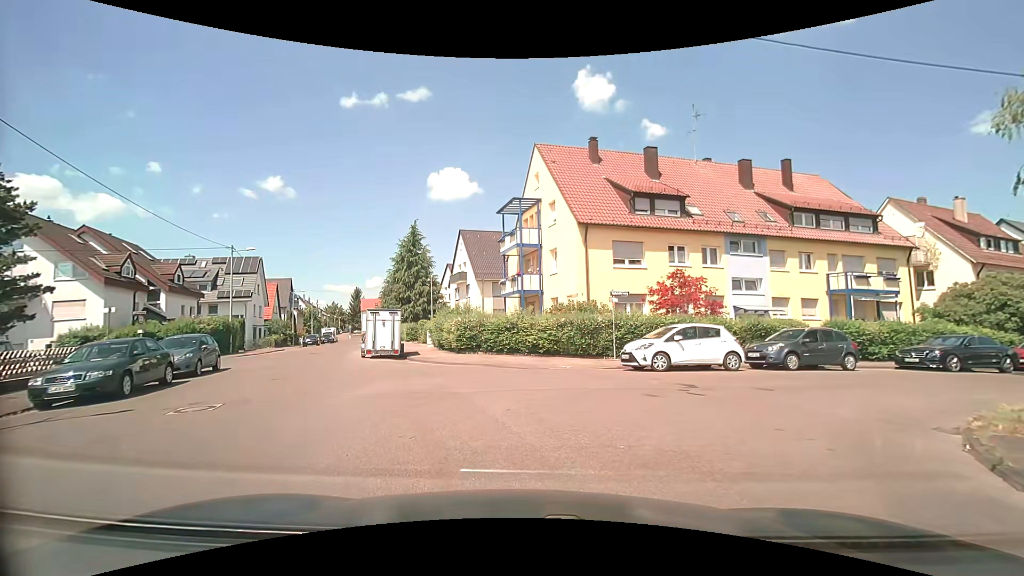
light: Day
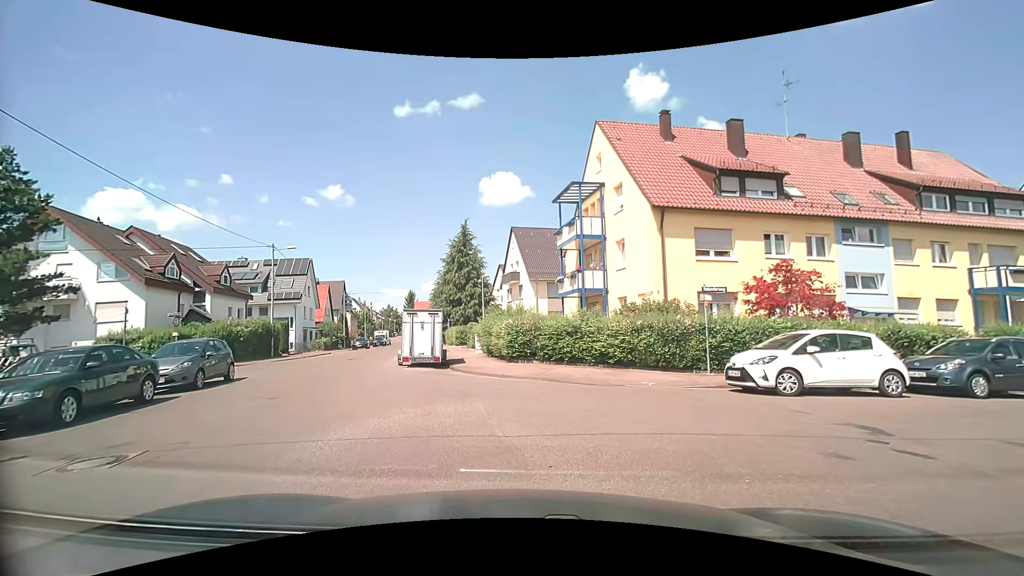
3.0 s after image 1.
(-0.2, +3.6) m; -6°
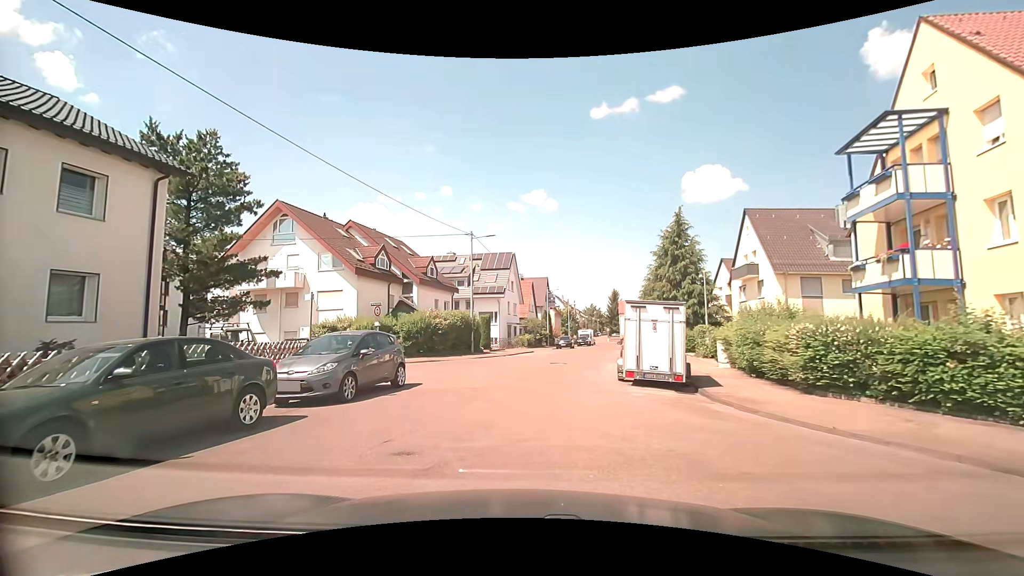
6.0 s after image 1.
(-1.5, +6.5) m; -24°
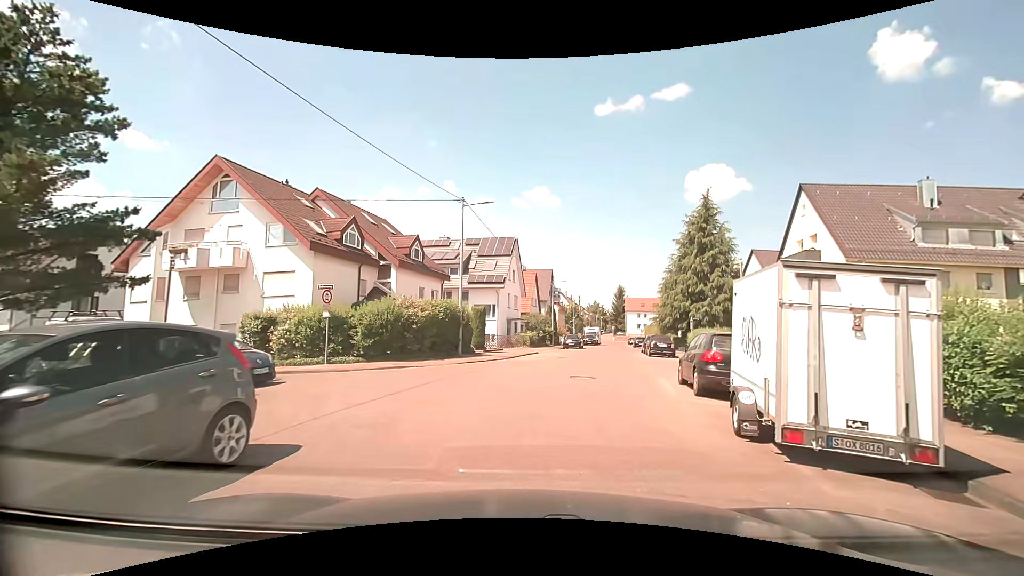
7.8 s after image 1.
(-0.3, +7.8) m; -1°
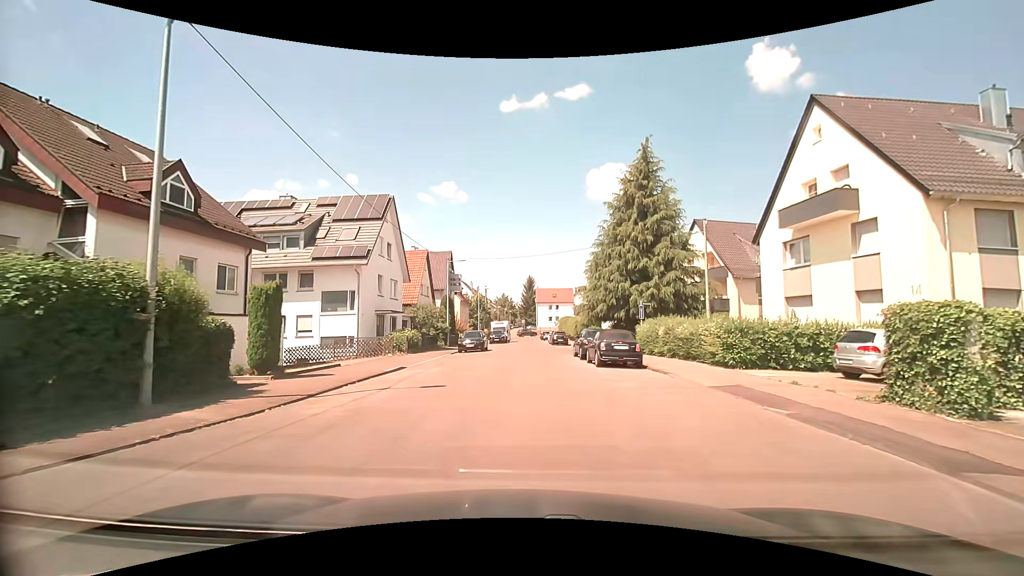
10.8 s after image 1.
(+1.9, +15.0) m; +10°
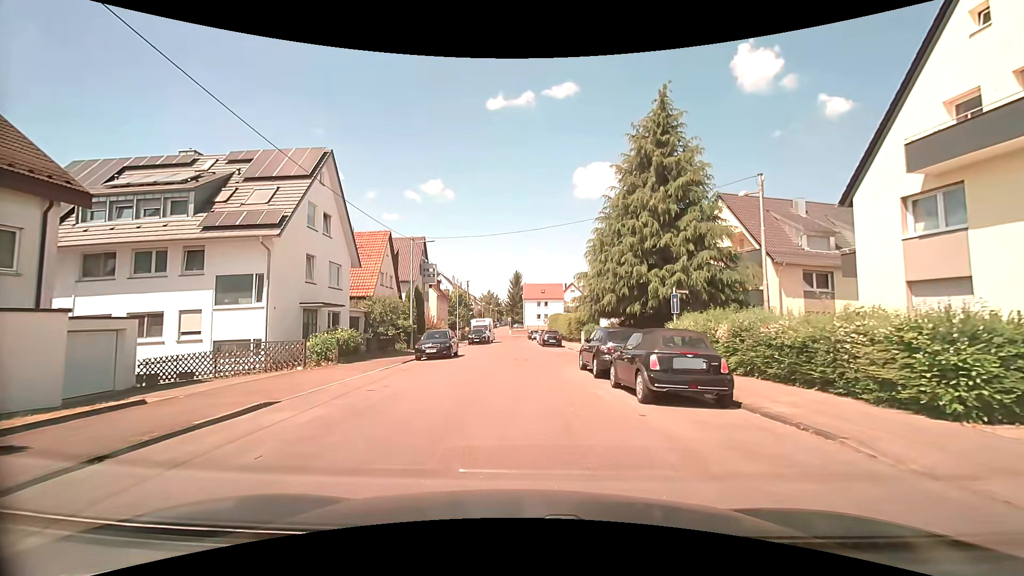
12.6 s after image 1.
(+0.4, +9.1) m; +2°
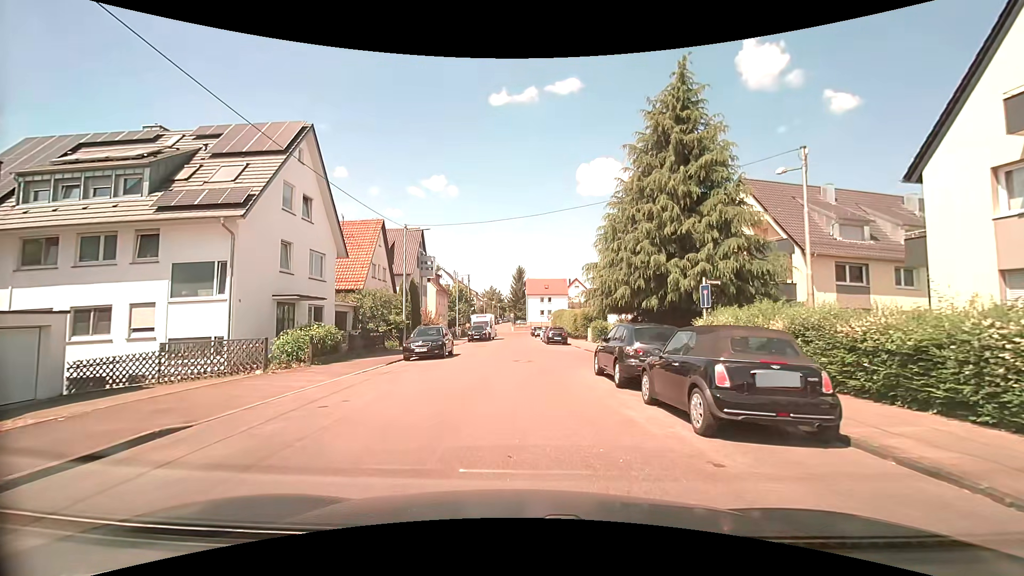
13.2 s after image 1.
(0.0, +2.9) m; 0°
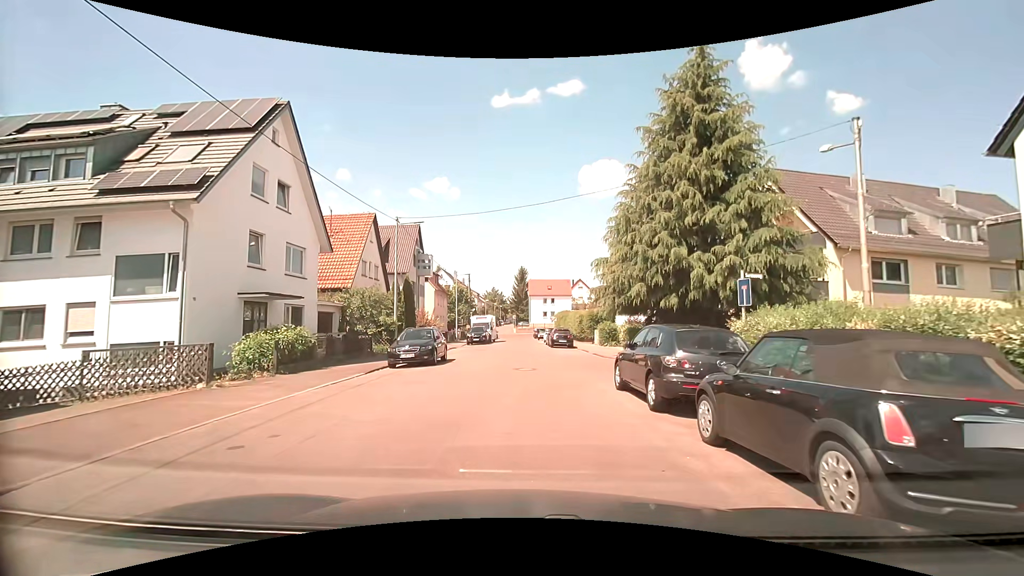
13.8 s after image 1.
(0.0, +2.7) m; +1°
